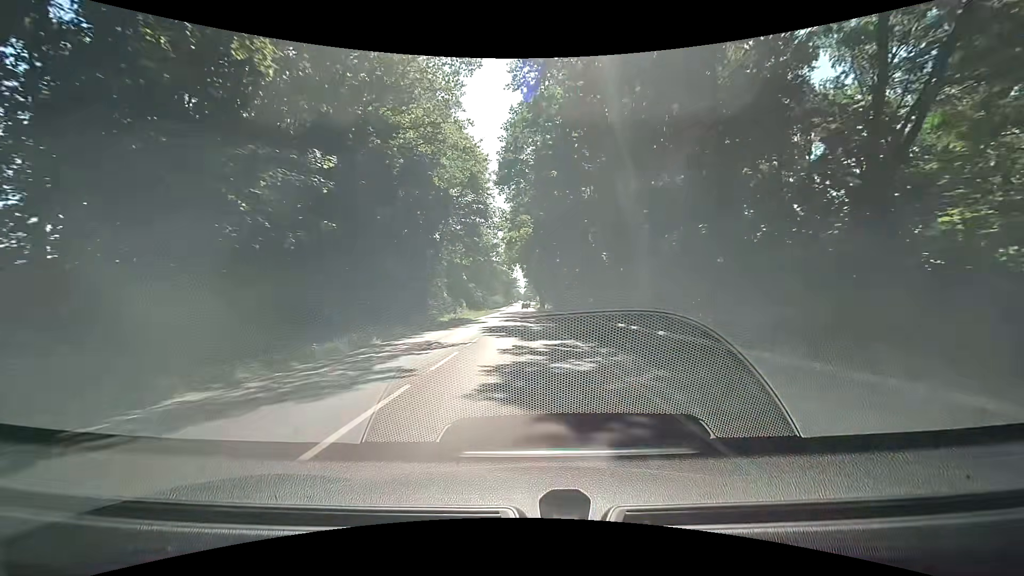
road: primary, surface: asphalt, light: Day
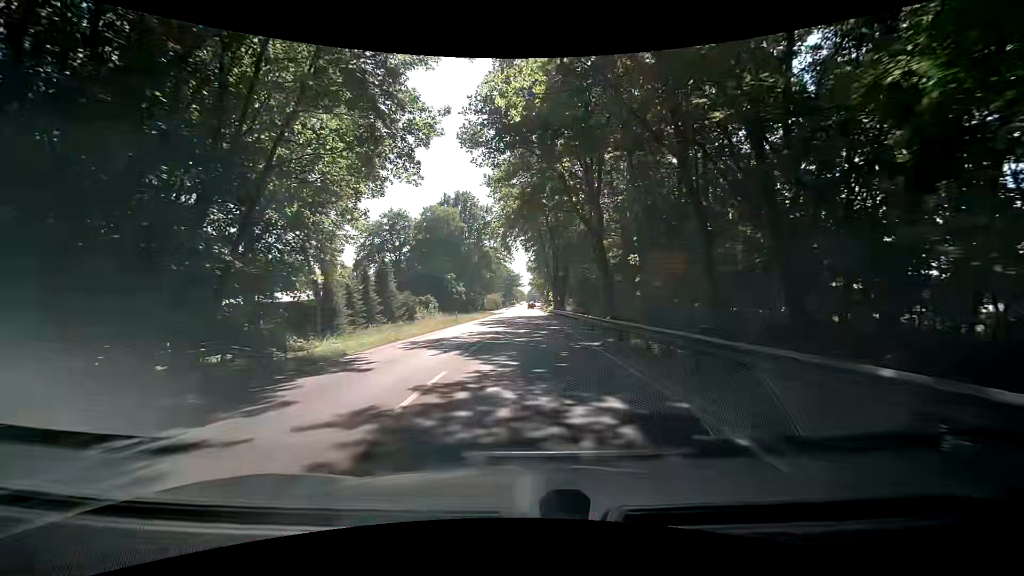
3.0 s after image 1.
(-0.3, +41.0) m; 0°
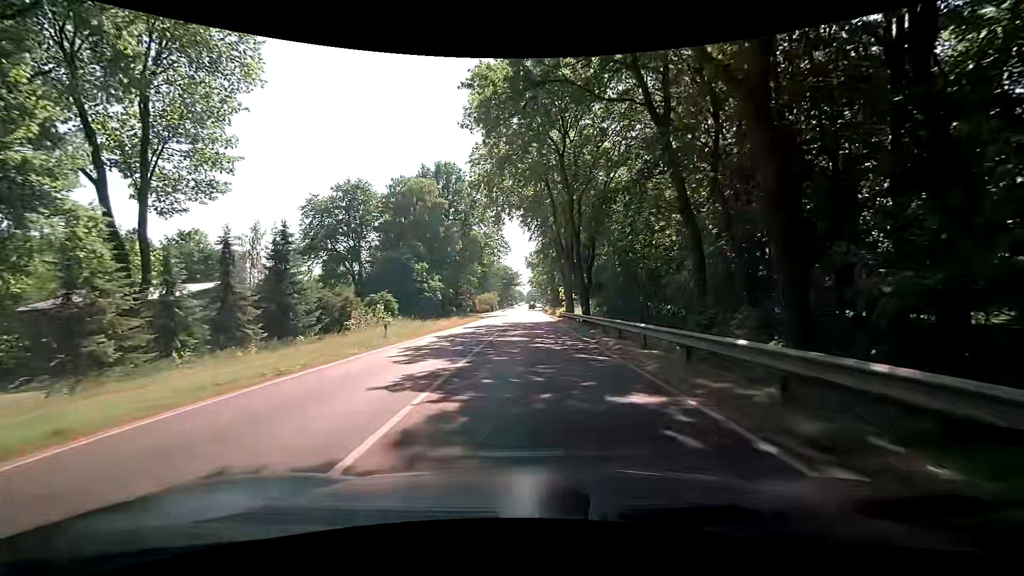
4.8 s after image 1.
(+0.1, +23.0) m; -1°
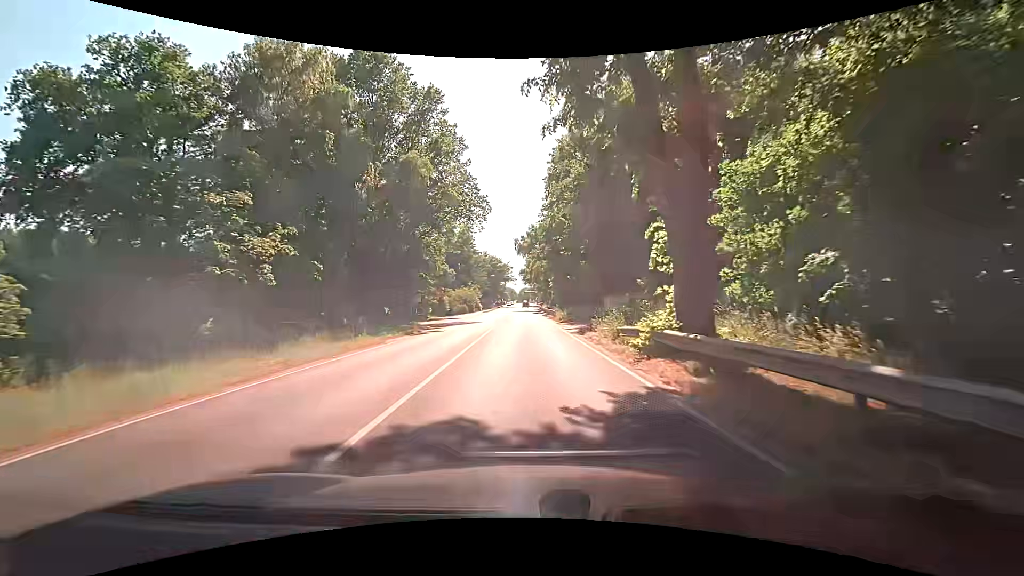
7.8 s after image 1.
(+0.7, +38.0) m; +2°
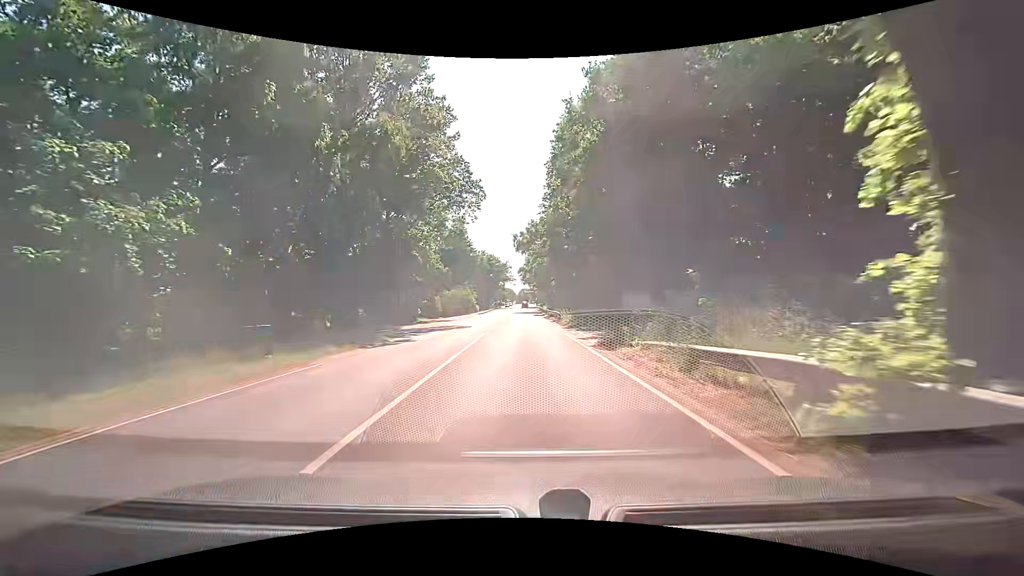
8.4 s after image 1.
(-0.1, +7.4) m; -1°
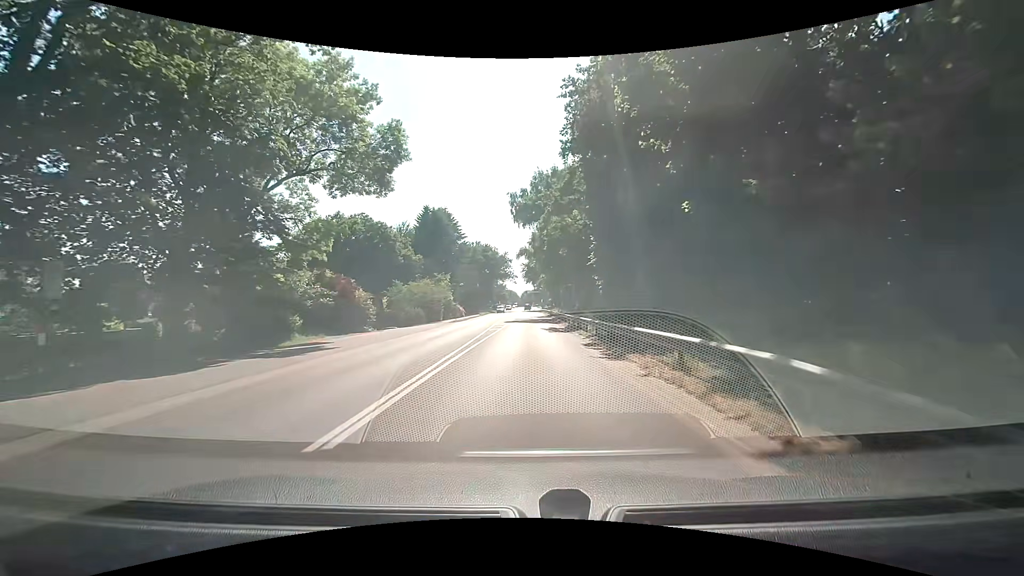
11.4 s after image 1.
(+0.5, +37.3) m; +2°
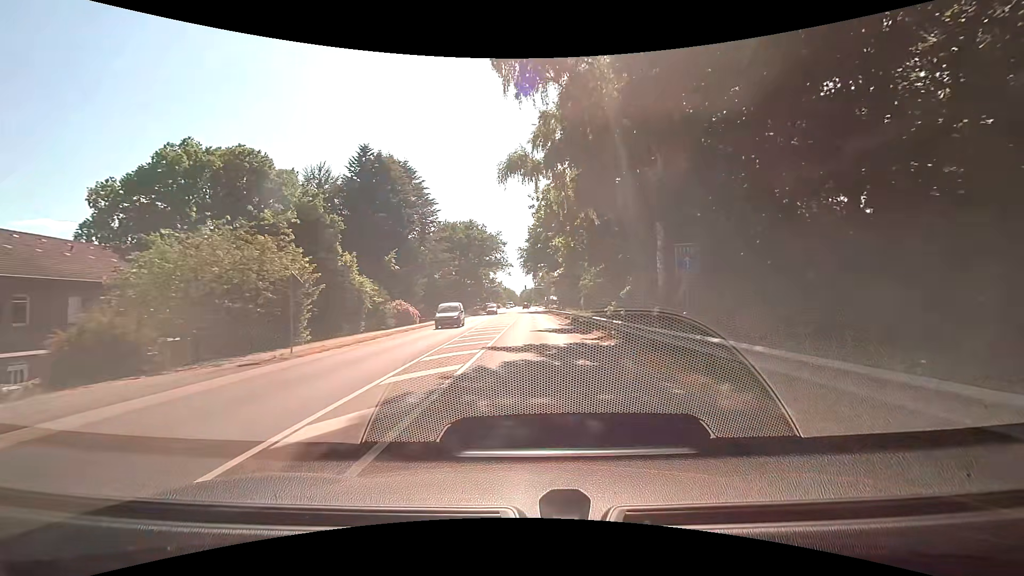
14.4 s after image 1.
(-0.9, +40.5) m; -1°
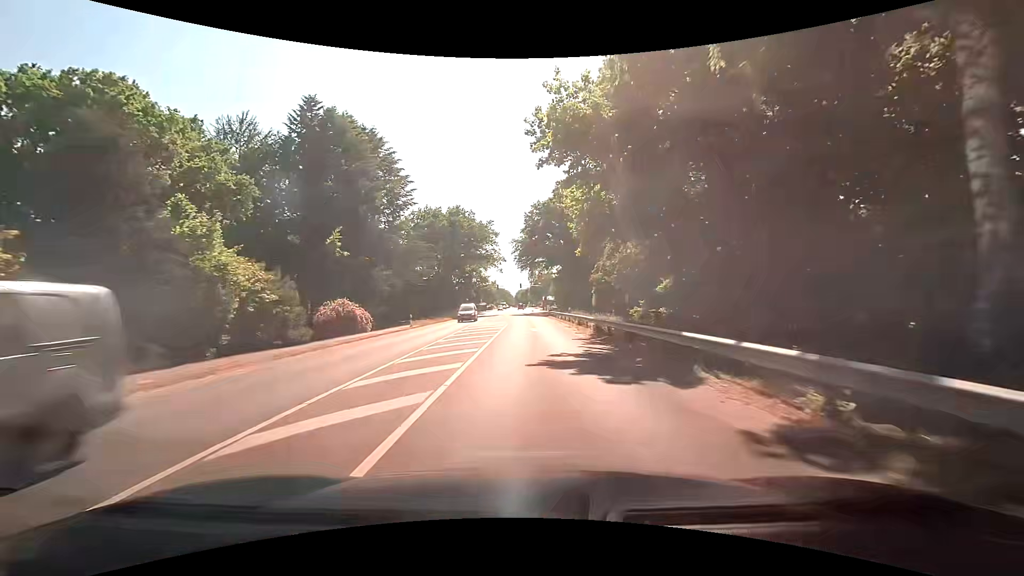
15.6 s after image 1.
(+0.1, +15.8) m; +1°
(0, +10) (0, +20) (0, +30) (0, +40) (0, +50) (0, +60) (0, +70) (0, +80) (0, +90) (0, +100) m
